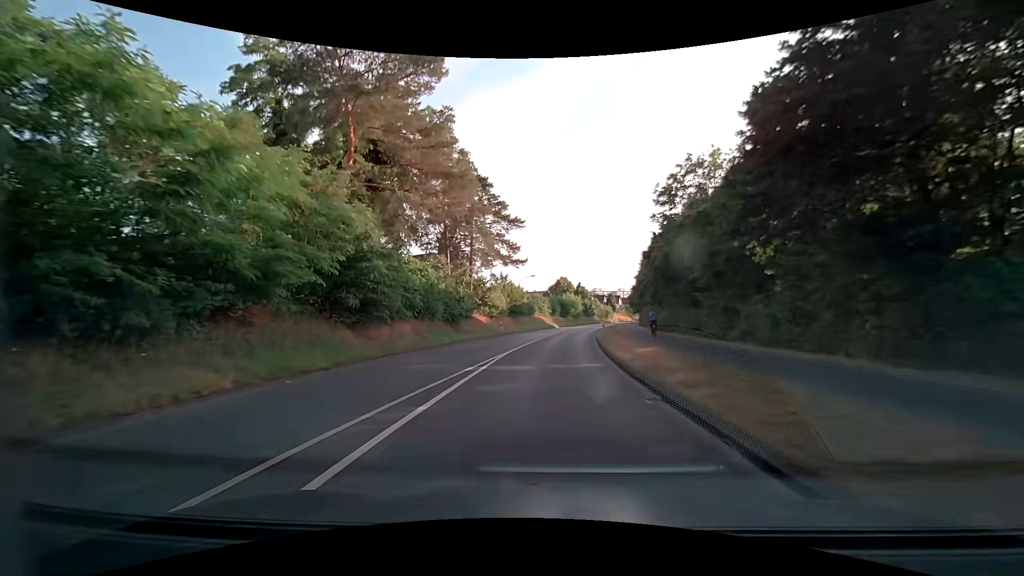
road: secondary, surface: asphalt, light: Day
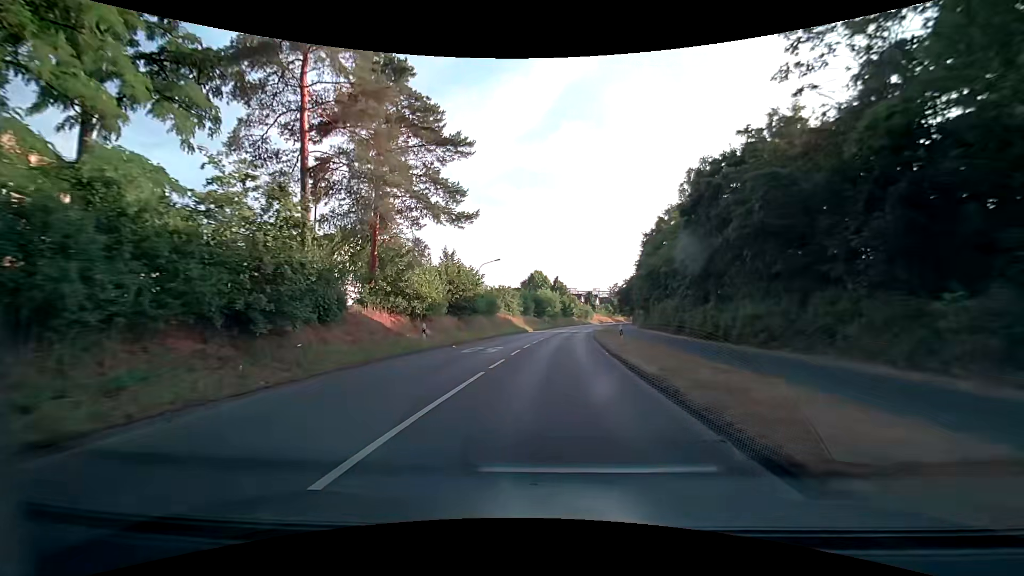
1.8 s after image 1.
(+0.5, +21.3) m; +3°
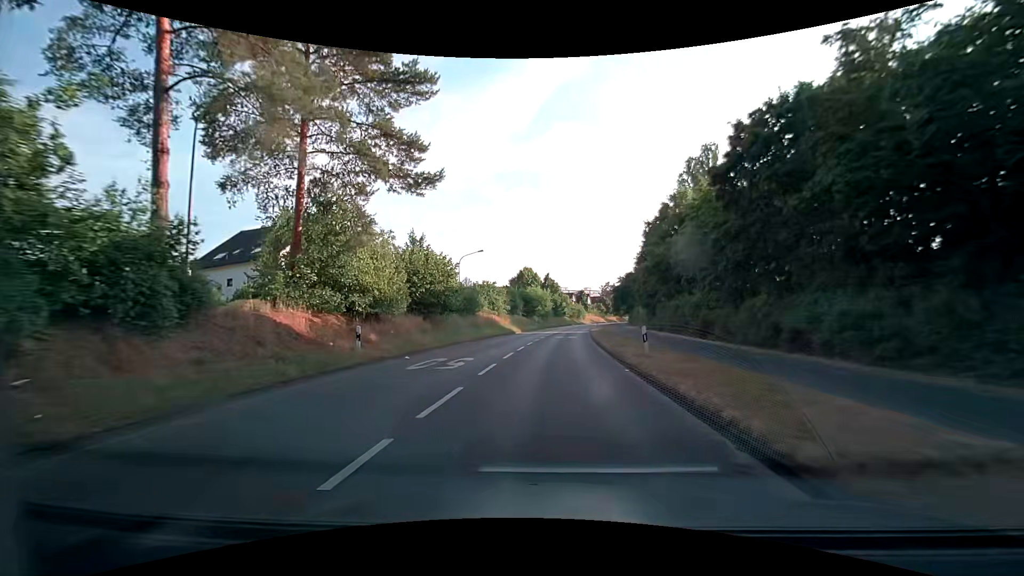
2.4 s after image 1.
(+0.1, +7.2) m; +1°
